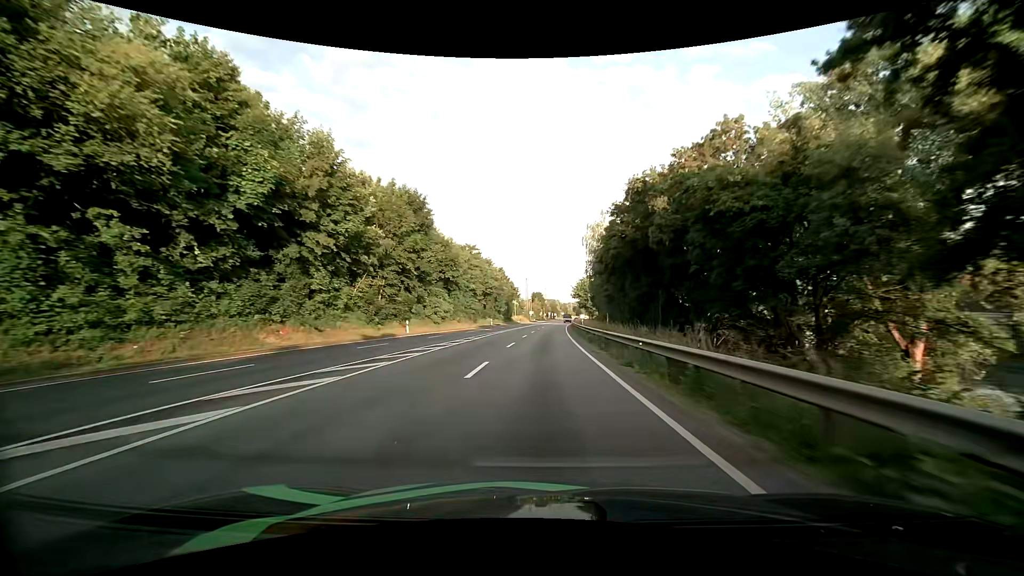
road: primary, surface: asphalt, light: Day
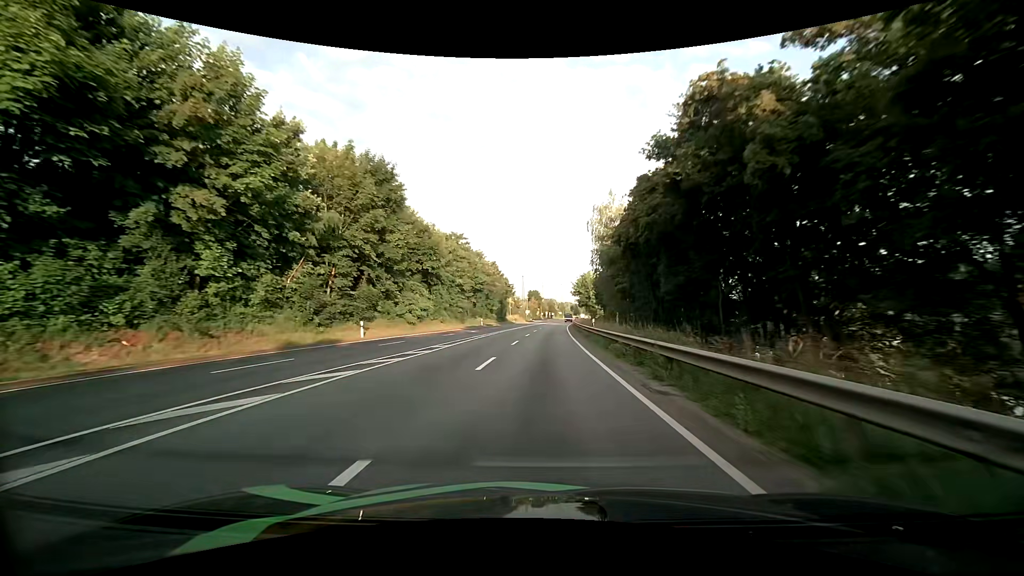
(0.0, +10.4) m; 0°
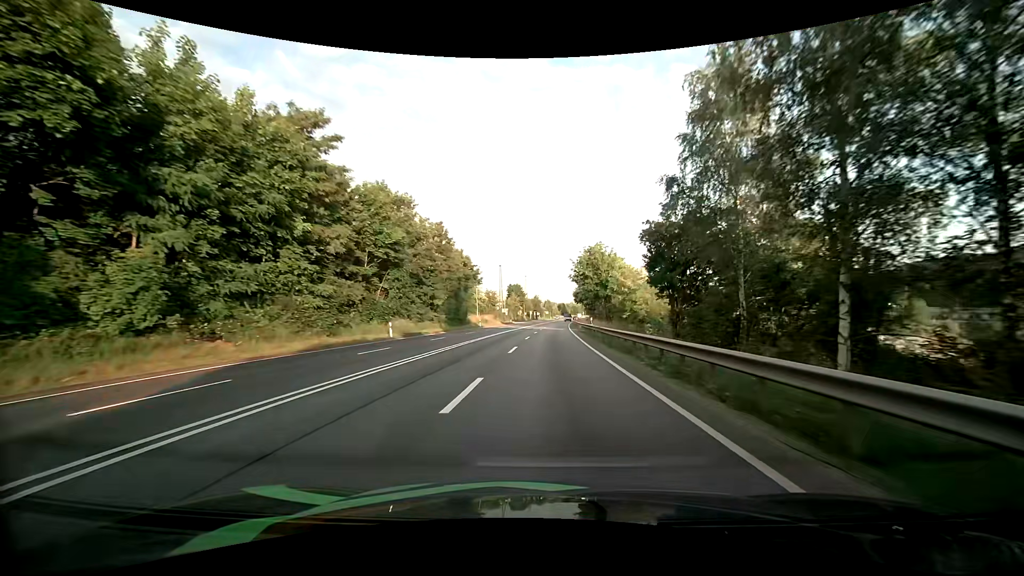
(+0.6, +41.8) m; +2°
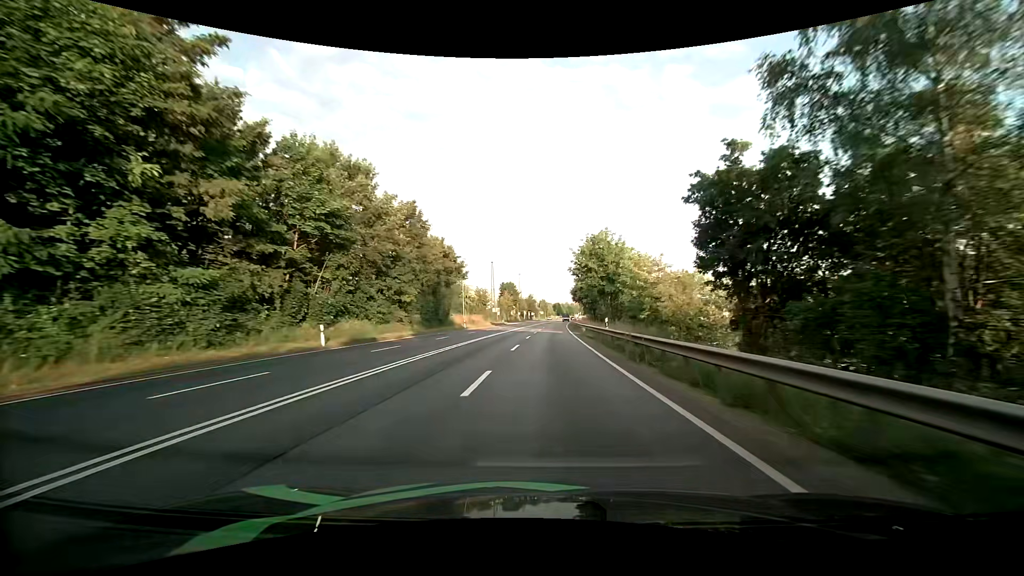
(+0.1, +10.4) m; +1°
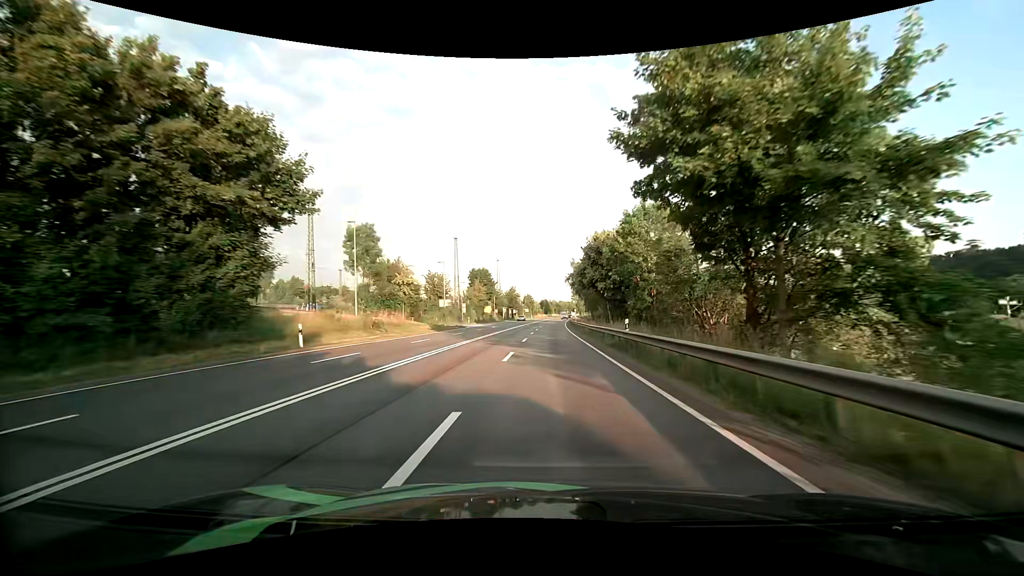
(+0.7, +41.7) m; +2°
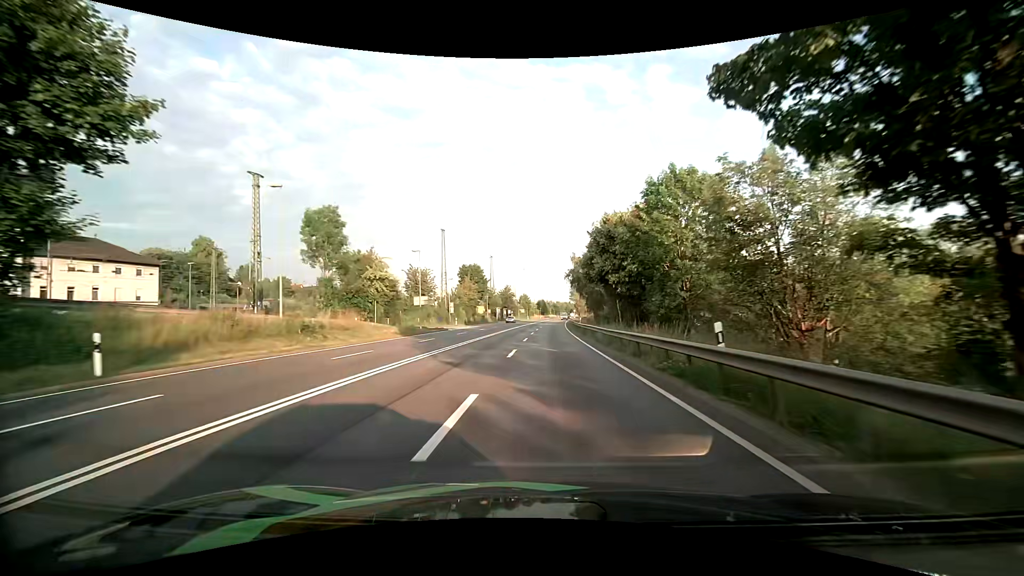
(0.0, +10.4) m; 0°
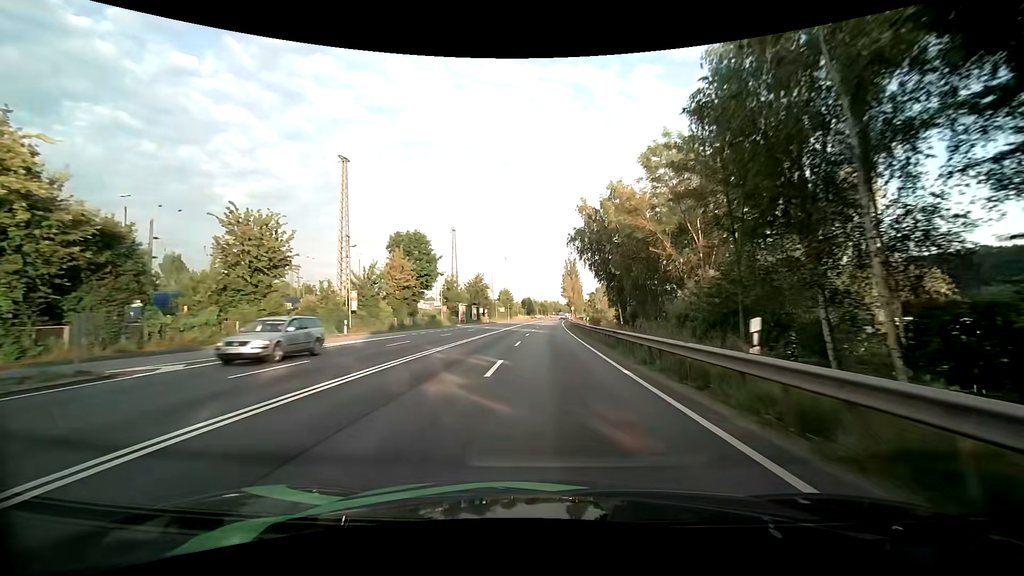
(+0.5, +41.6) m; +1°
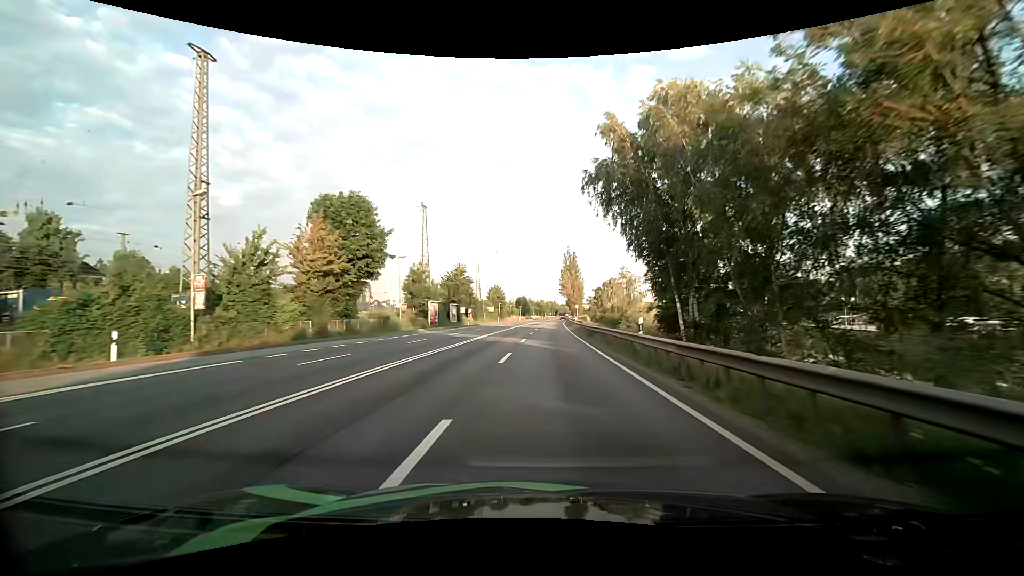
(+0.2, +20.7) m; +1°
(0, +10) (0, +20) (0, +30) (0, +40) (+1, +50) (+1, +60) (+2, +70) (+2, +80) (+3, +90) (+3, +100) m
